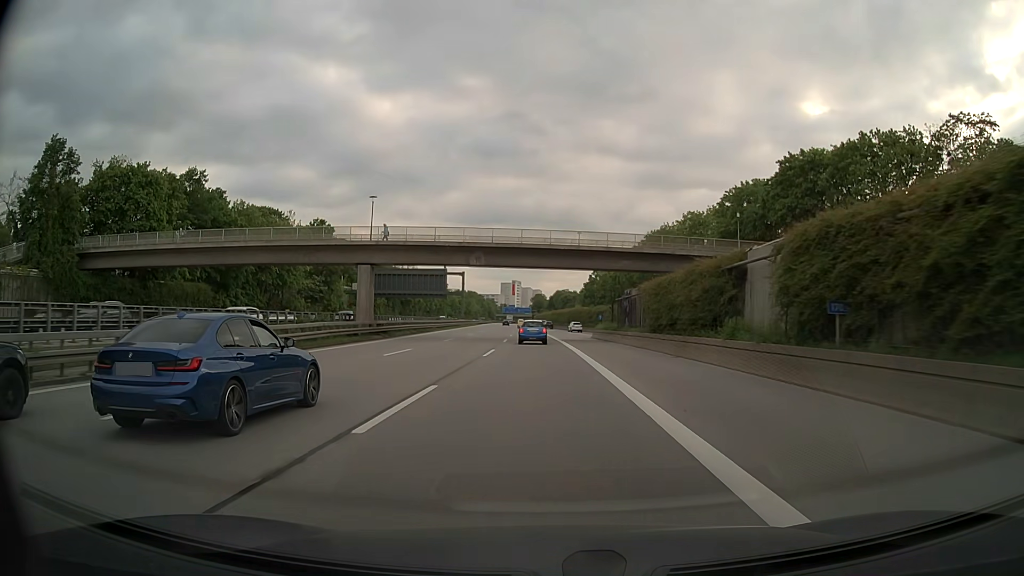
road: motorway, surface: asphalt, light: Day
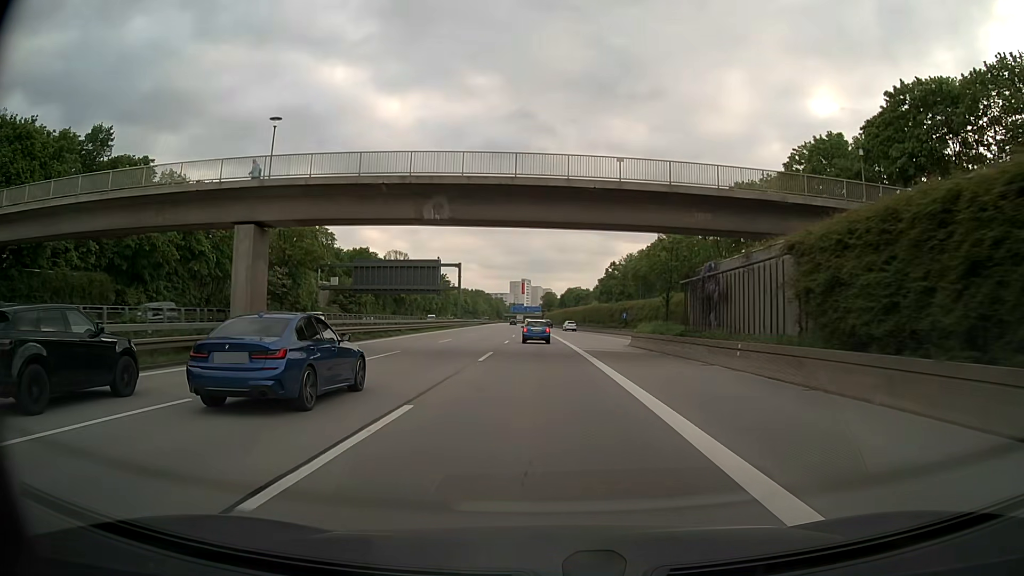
(-0.2, +21.6) m; -1°
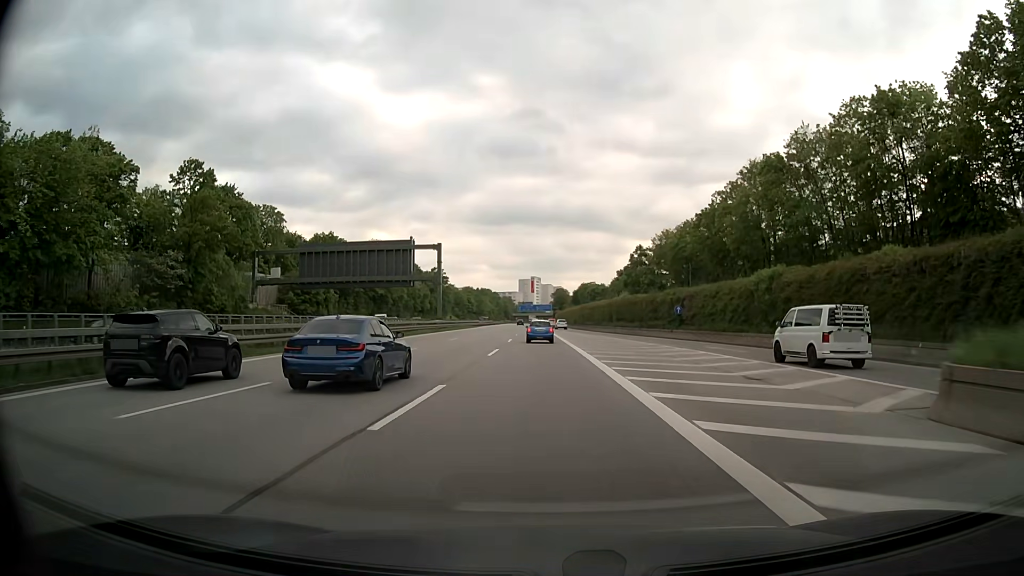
(-0.2, +32.4) m; -1°
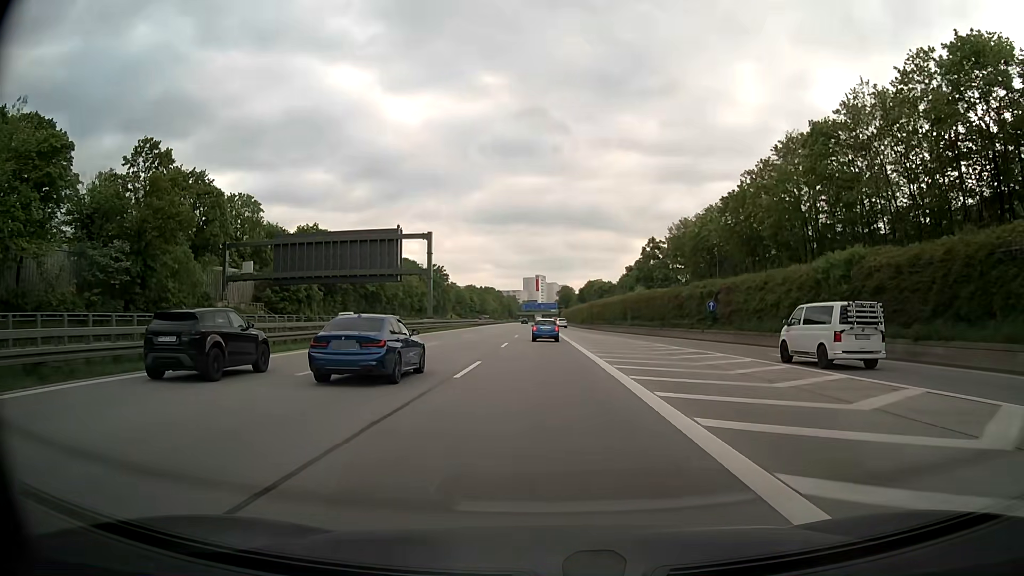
(0.0, +10.8) m; 0°
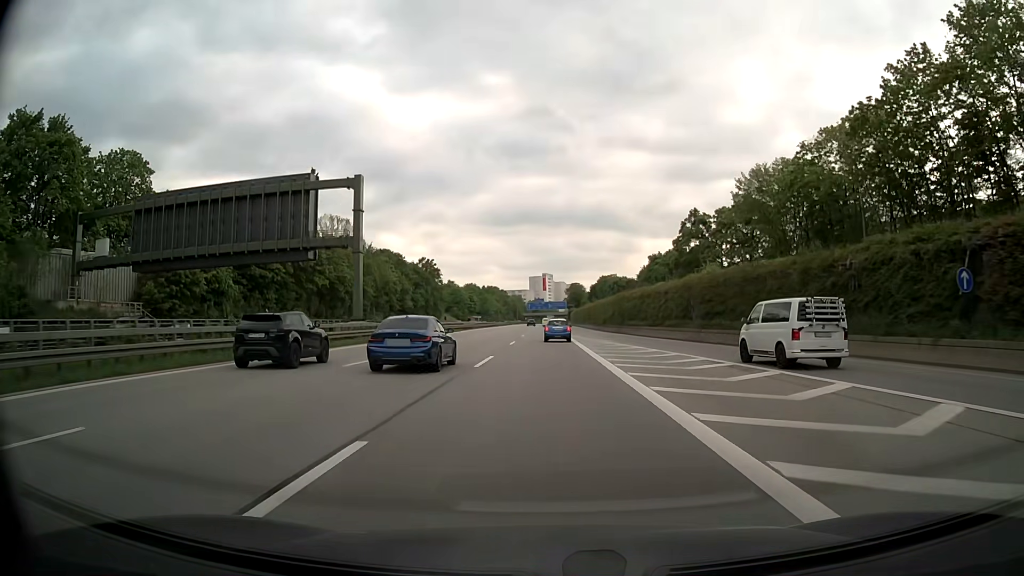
(-0.2, +32.3) m; -1°
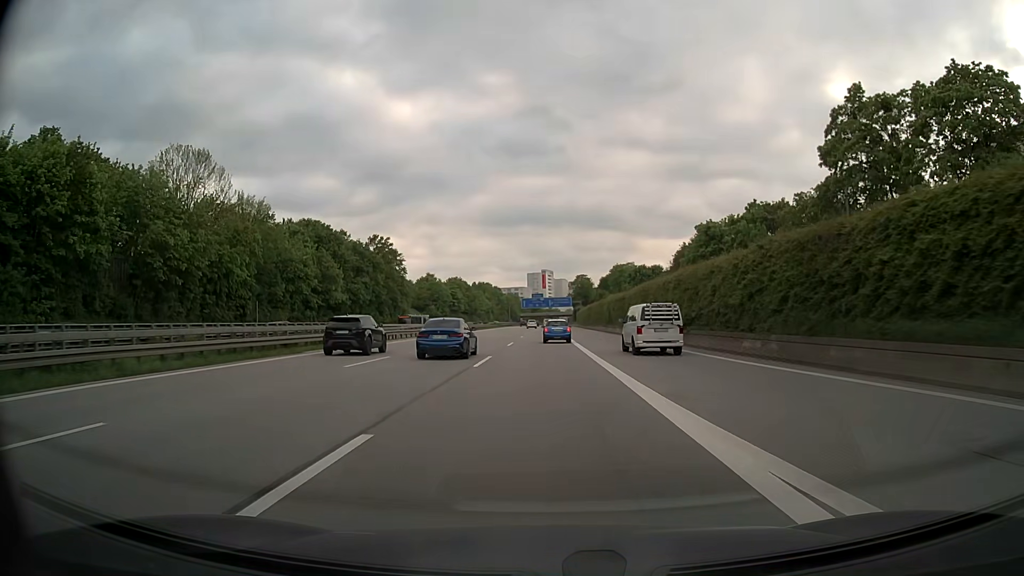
(0.0, +53.8) m; 0°
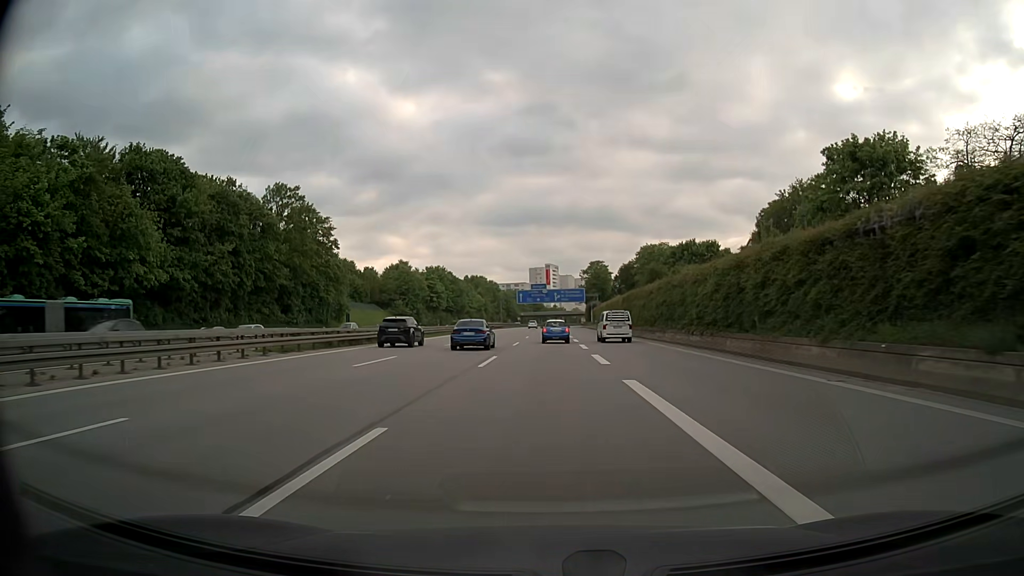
(-0.1, +53.6) m; 0°
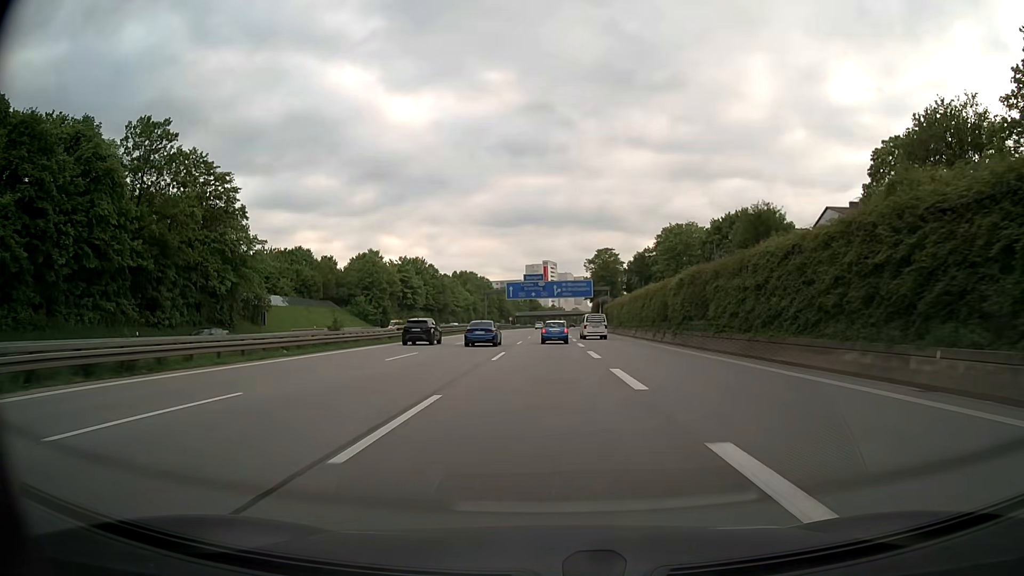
(+0.1, +32.2) m; 0°
(0, +10) (0, +20) (0, +30) (0, +40) (0, +50) (0, +60) (0, +70) (+1, +80) (+1, +90) (+1, +100) m
